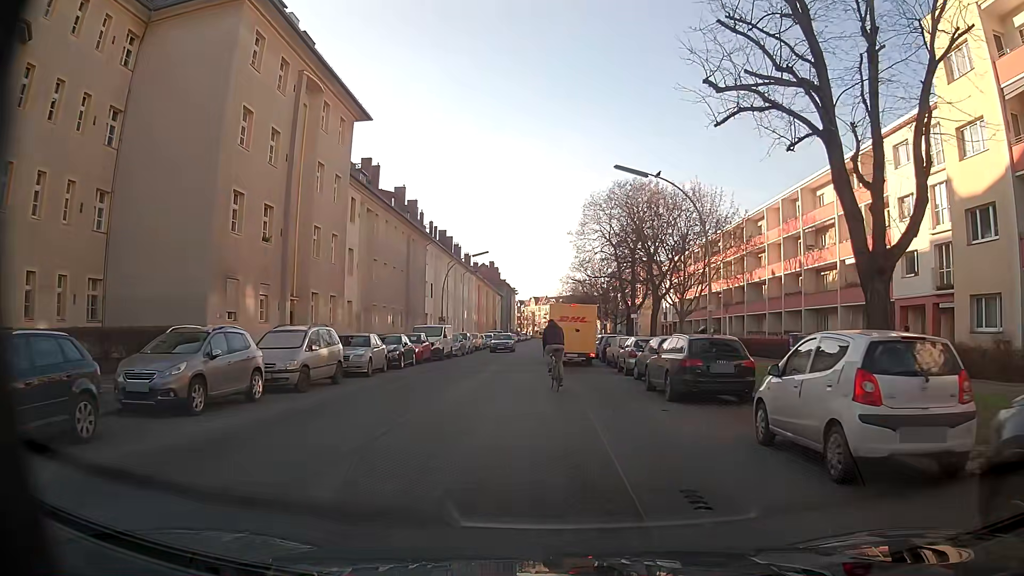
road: tertiary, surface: asphalt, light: Day
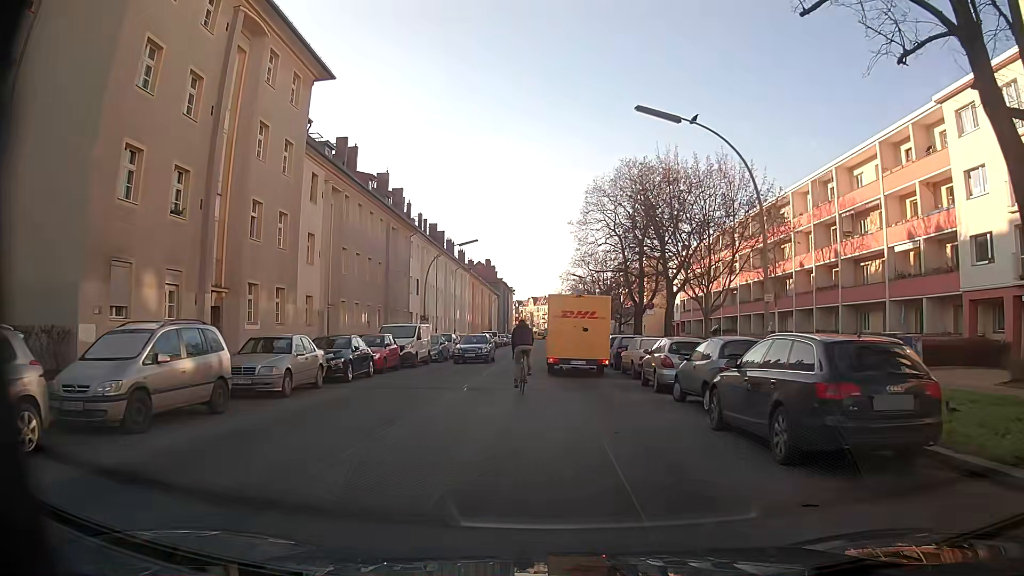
(-0.1, +7.2) m; -1°
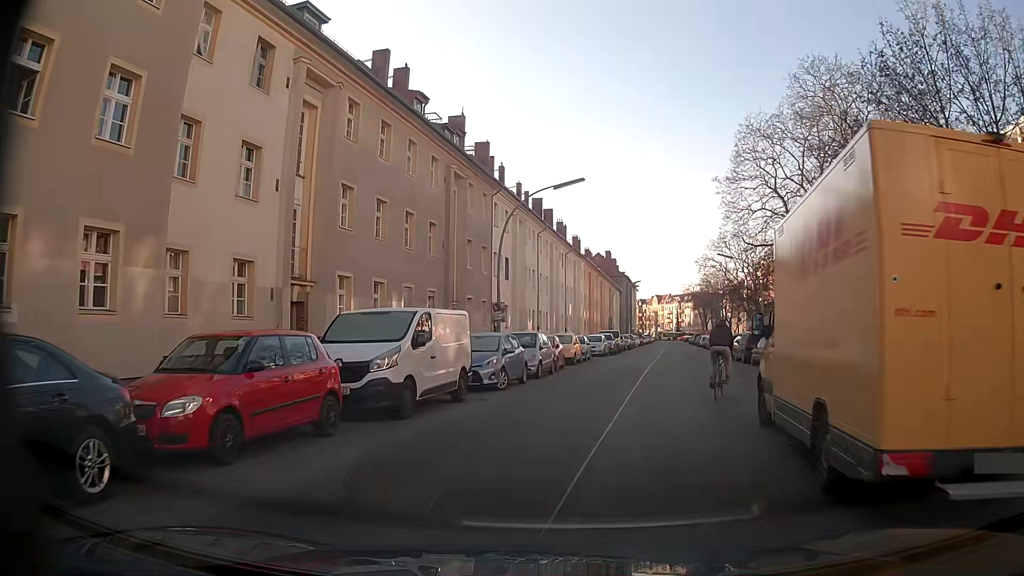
(-0.8, +18.6) m; -10°
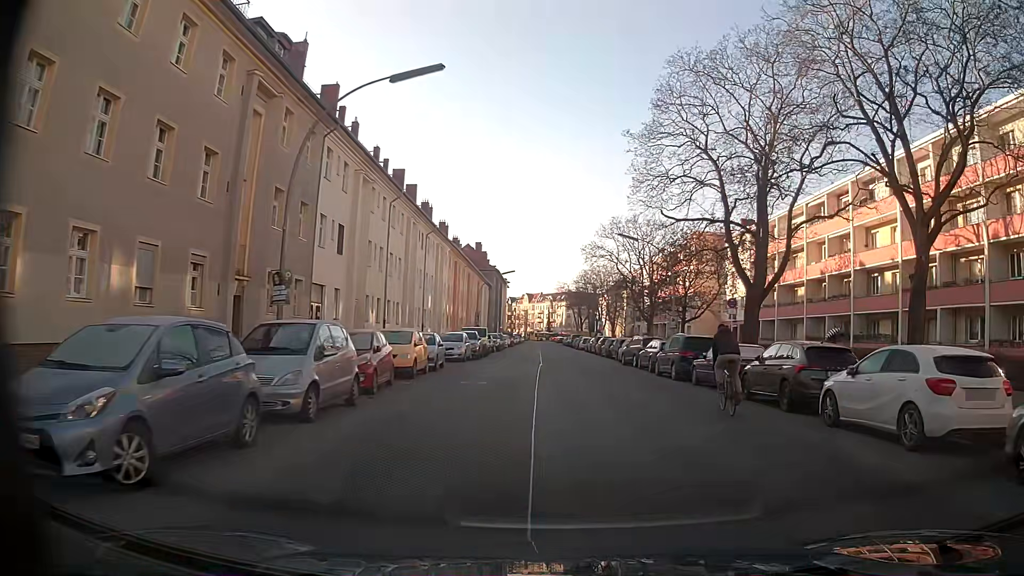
(+0.9, +12.3) m; +11°
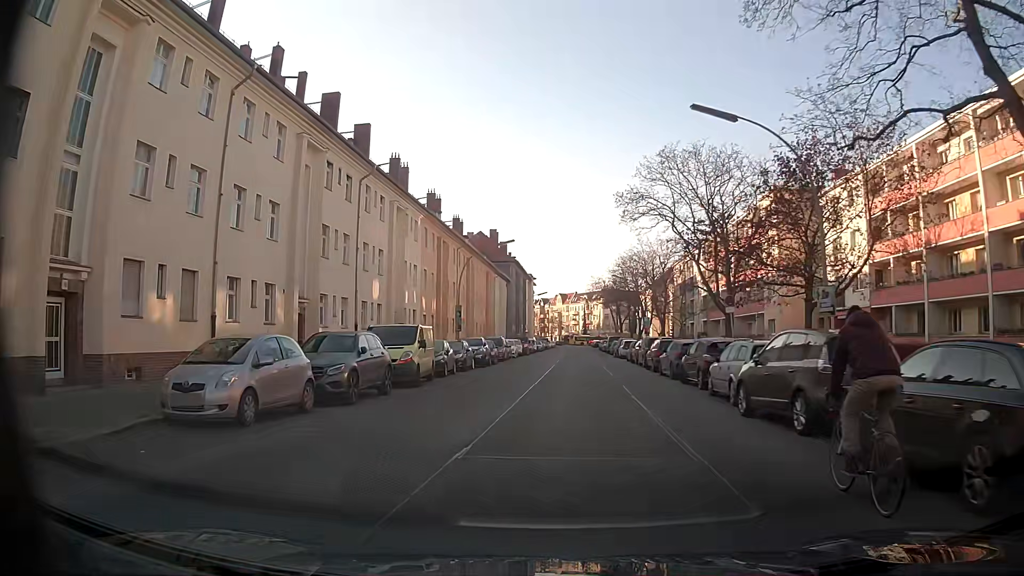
(+1.5, +24.6) m; -2°
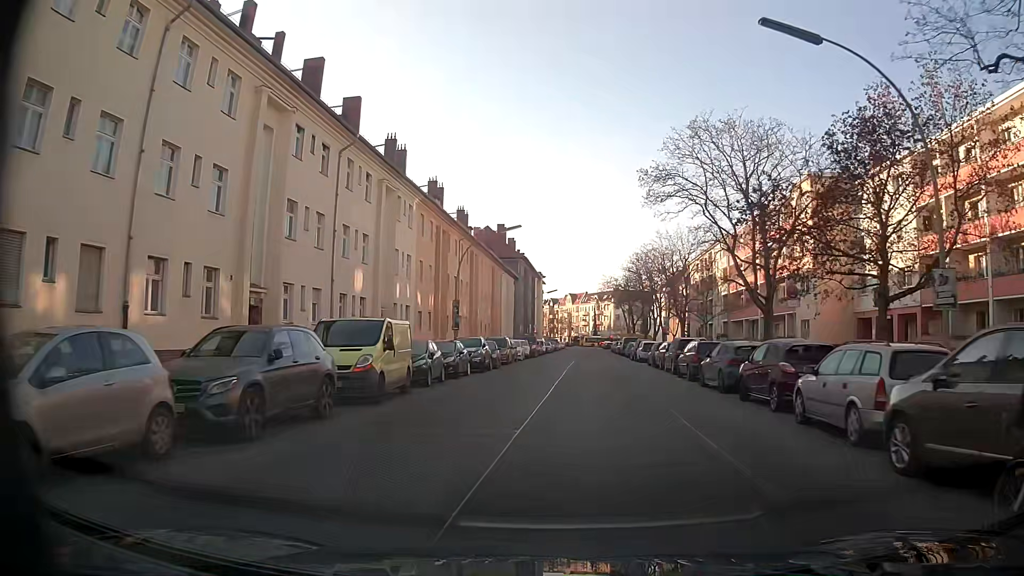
(-0.1, +5.9) m; -2°
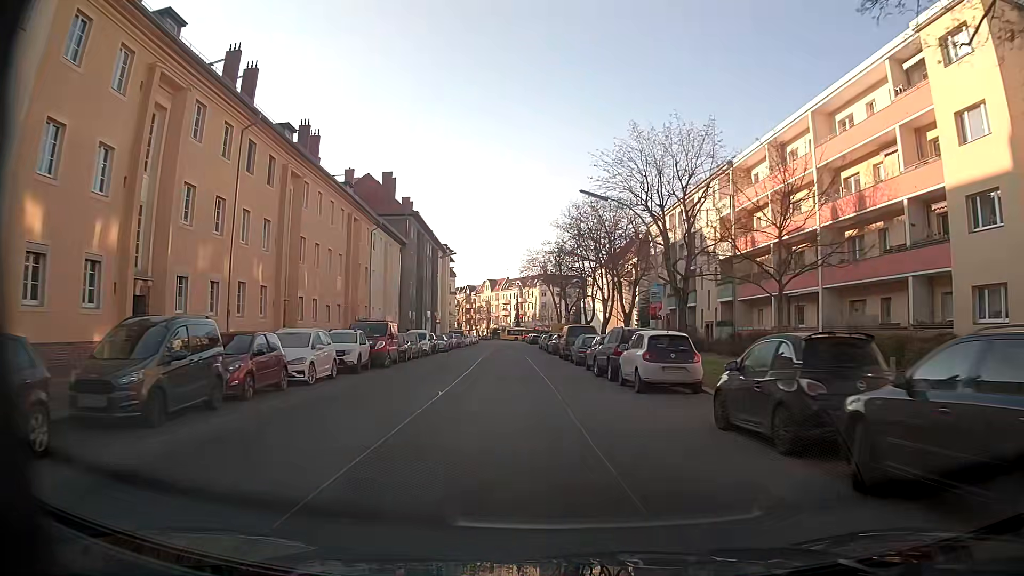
(+2.5, +32.2) m; +7°
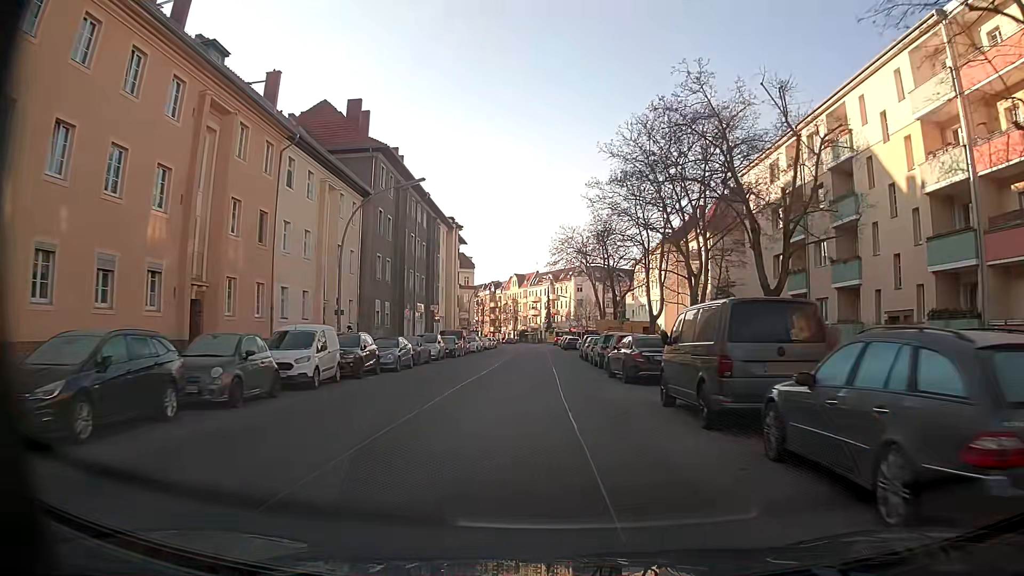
(-0.8, +27.5) m; -3°
(0, +10) (0, +20) (0, +30) (0, +40) (0, +50) (0, +60) (0, +70) (0, +80) (0, +90) (0, +100) m
